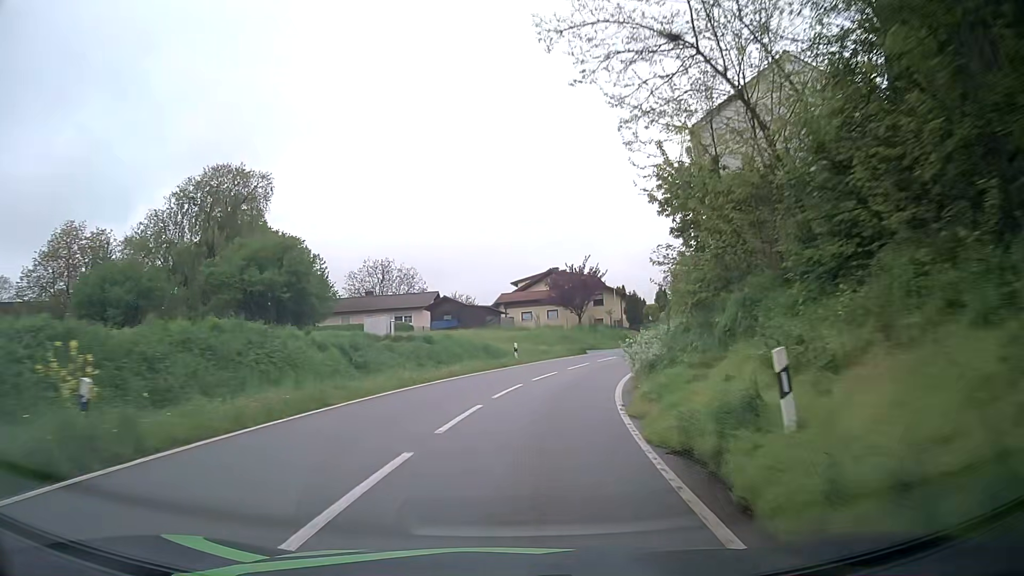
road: tertiary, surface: asphalt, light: Day
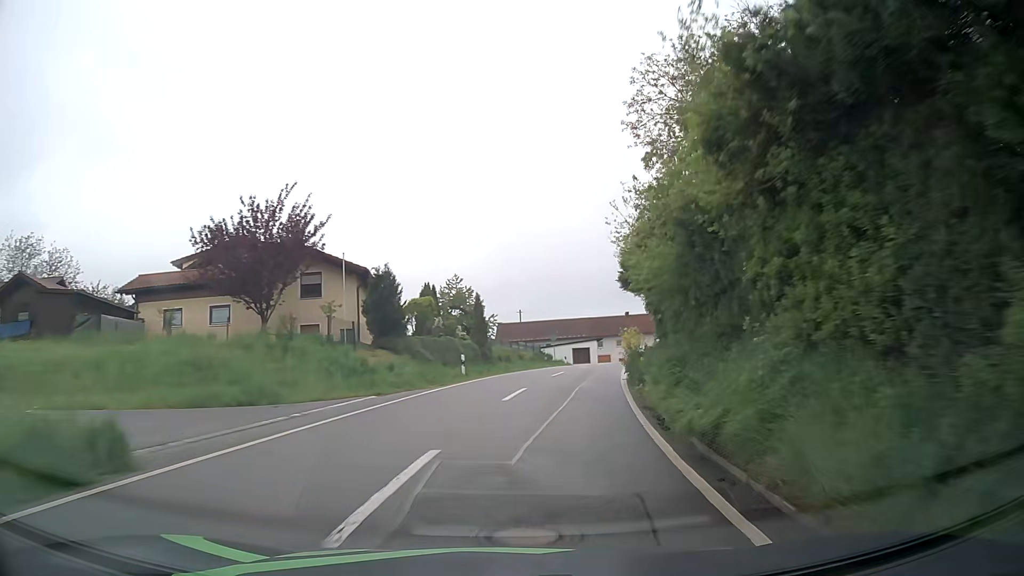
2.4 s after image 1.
(+6.1, +35.1) m; +21°
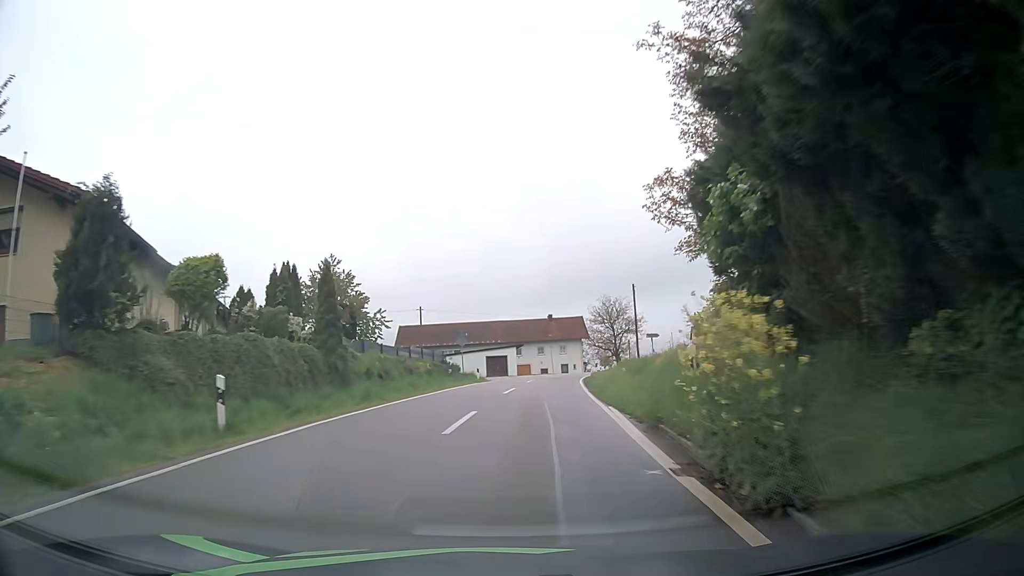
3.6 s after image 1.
(+1.3, +17.4) m; +7°
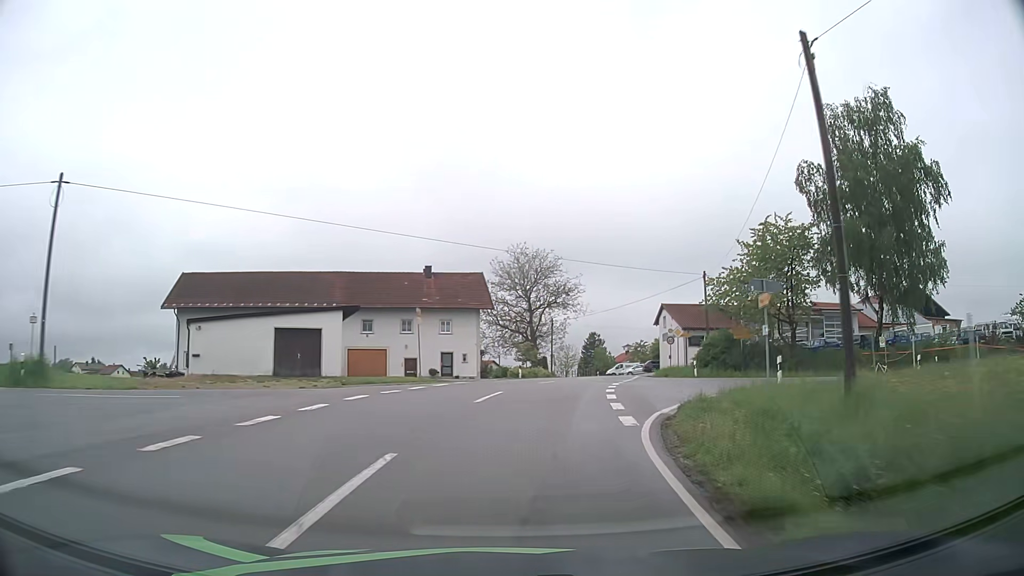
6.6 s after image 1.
(+3.4, +43.0) m; +10°
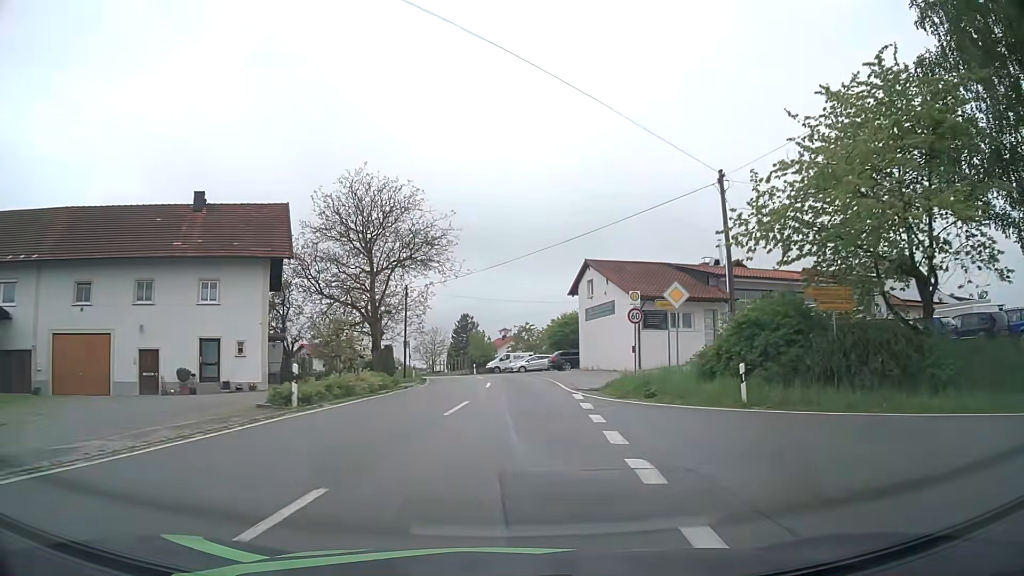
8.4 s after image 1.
(+2.5, +25.8) m; +11°
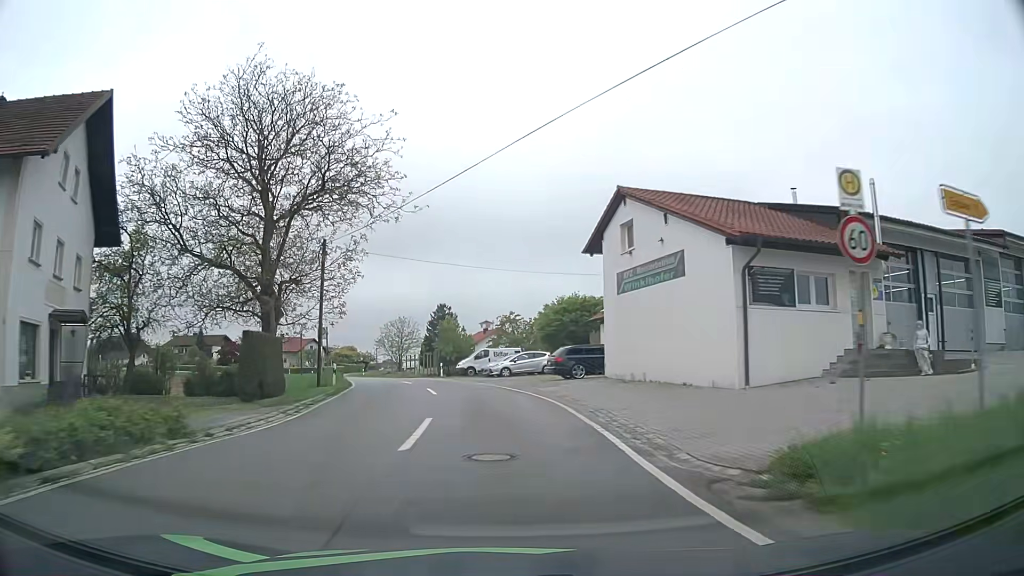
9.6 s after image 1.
(+0.4, +17.4) m; +1°
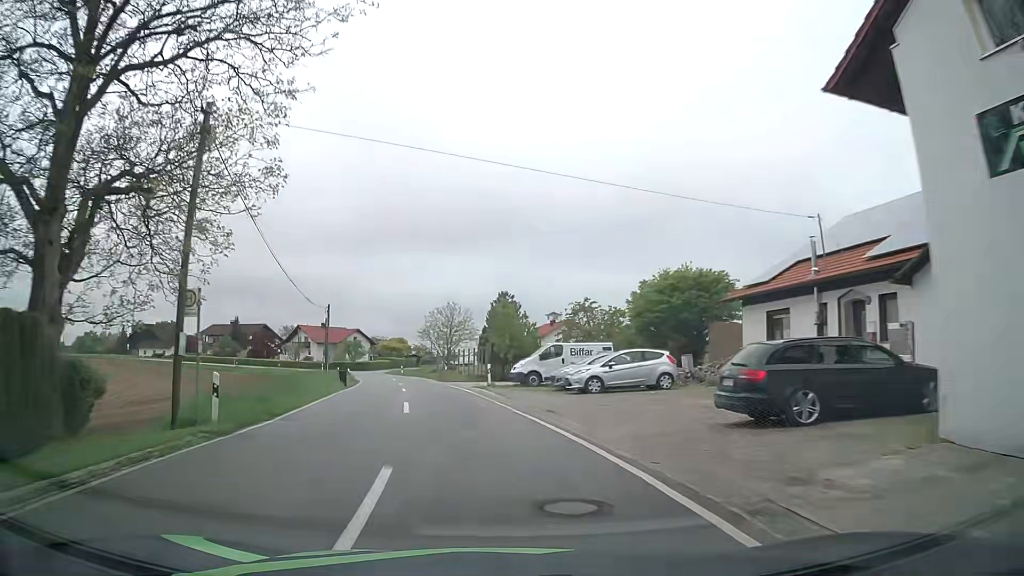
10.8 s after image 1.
(-0.6, +17.2) m; -5°
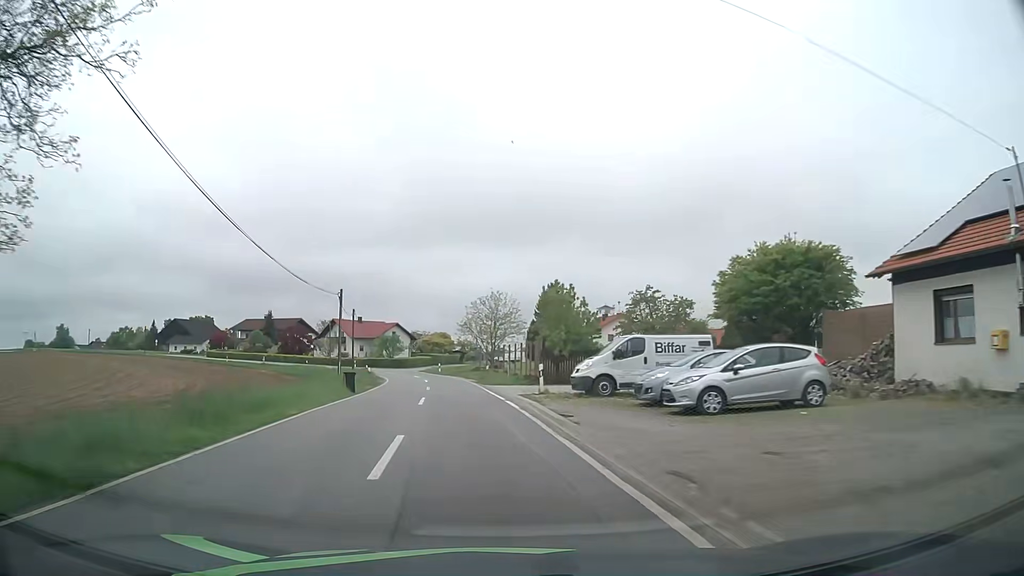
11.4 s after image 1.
(-0.3, +8.6) m; -4°
(0, +10) (-1, +20) (-2, +30) (-3, +40) (-5, +50) (-7, +60) (-10, +69) (-14, +78) (-20, +86) (-26, +94) m
